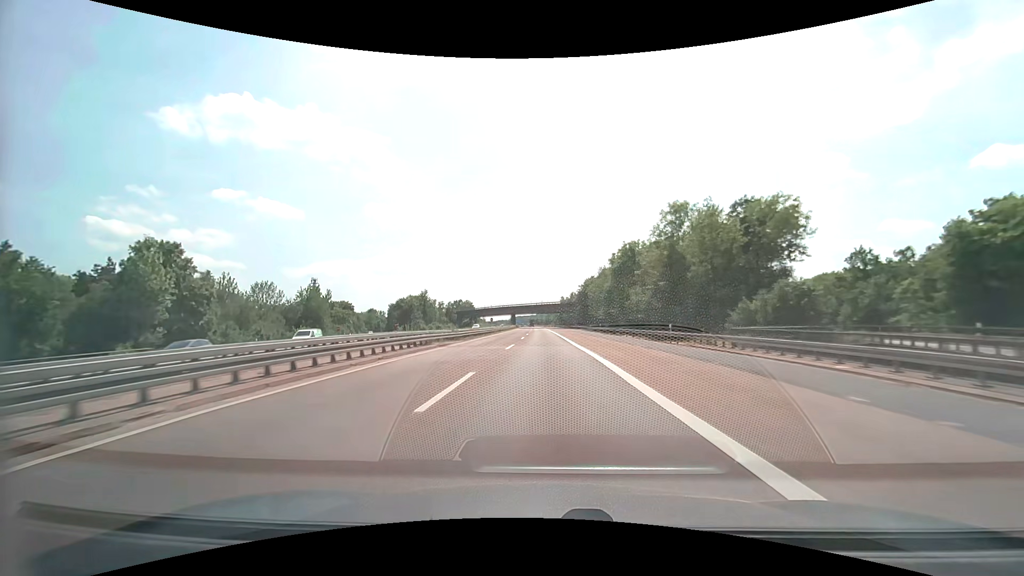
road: motorway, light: Day
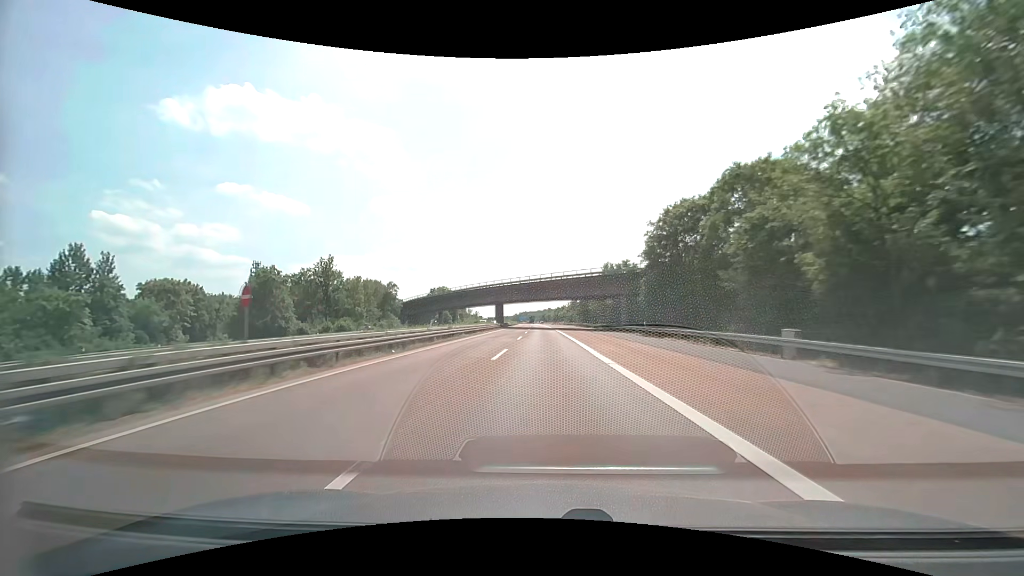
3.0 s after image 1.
(-0.7, +80.9) m; -1°
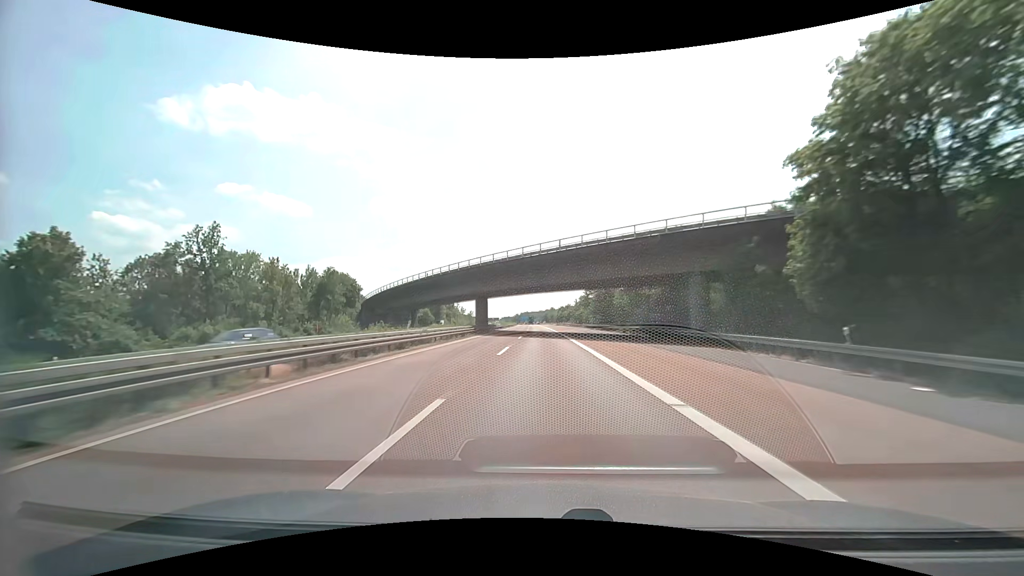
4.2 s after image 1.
(0.0, +32.3) m; 0°
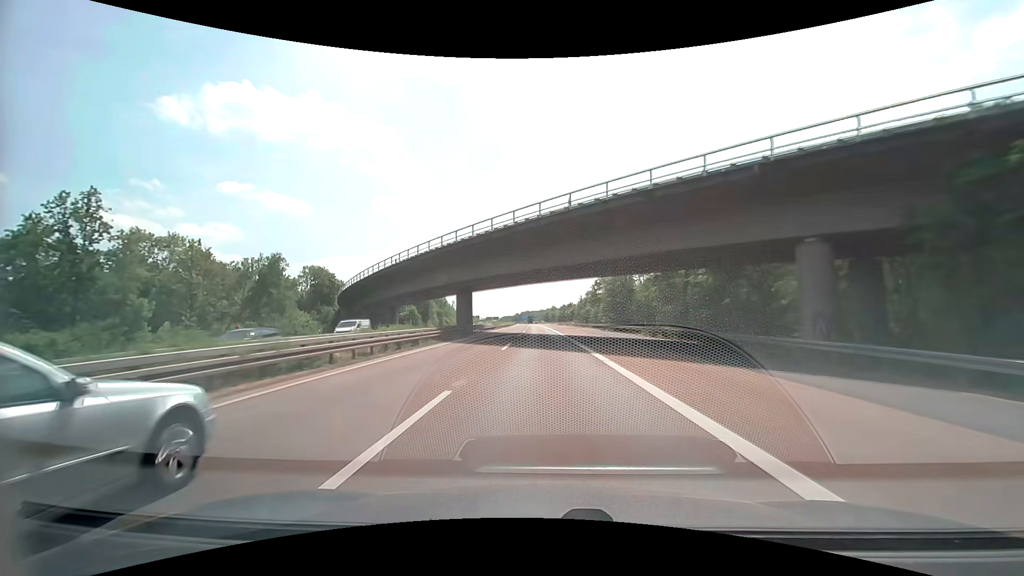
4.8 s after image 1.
(0.0, +16.1) m; 0°
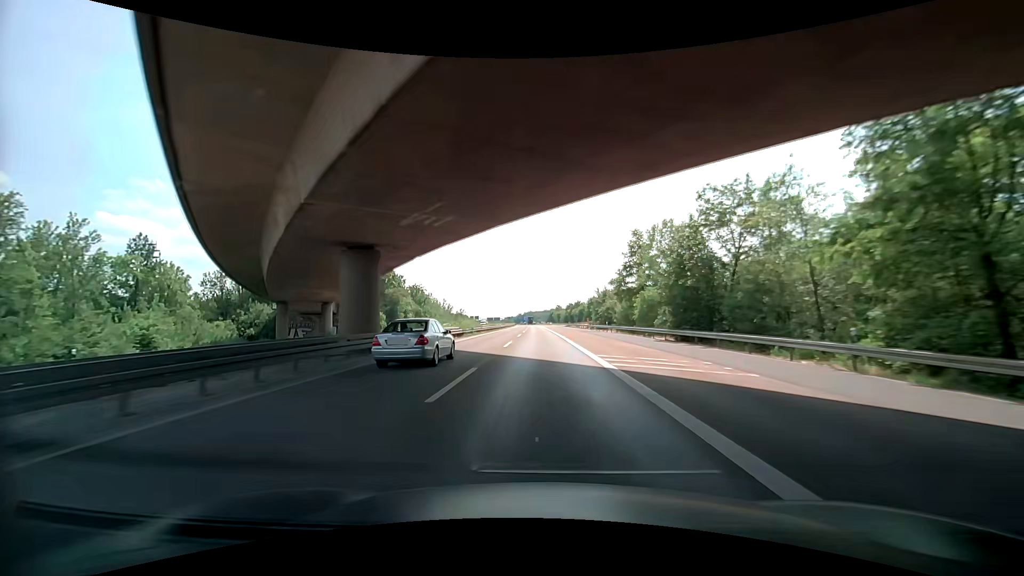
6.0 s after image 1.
(-0.2, +32.2) m; -1°
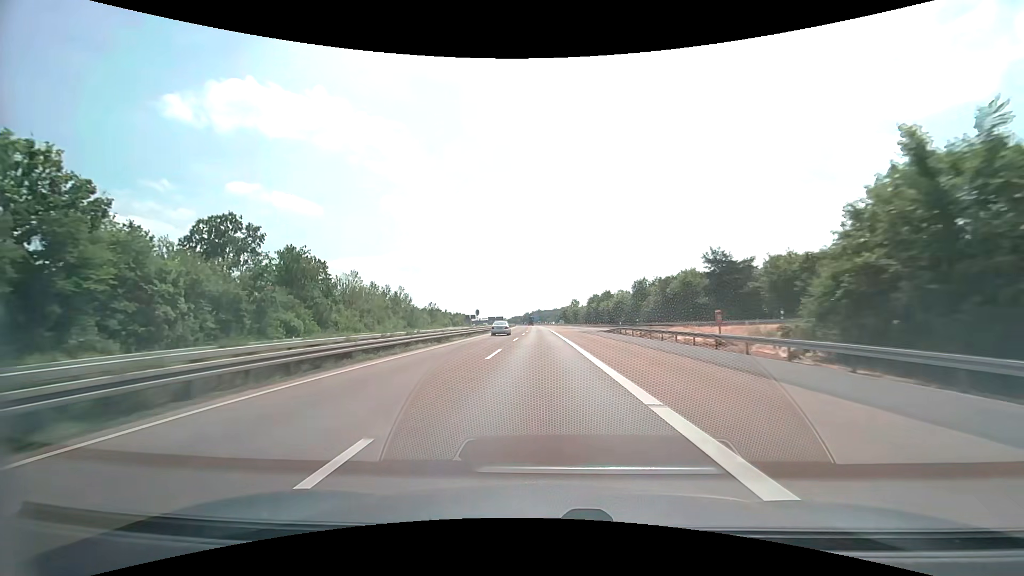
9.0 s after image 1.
(-0.3, +80.4) m; -1°
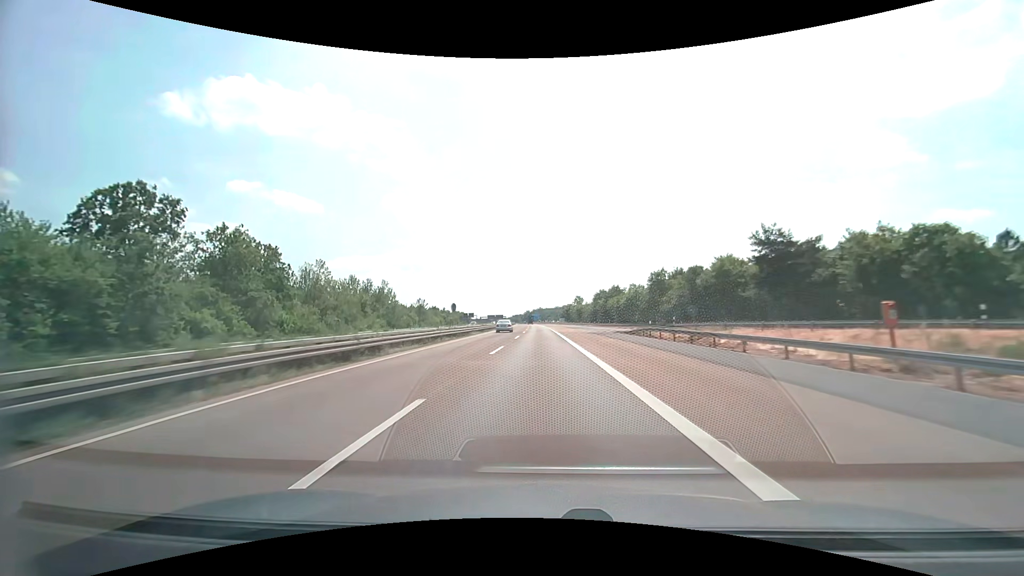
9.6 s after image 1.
(0.0, +16.1) m; 0°
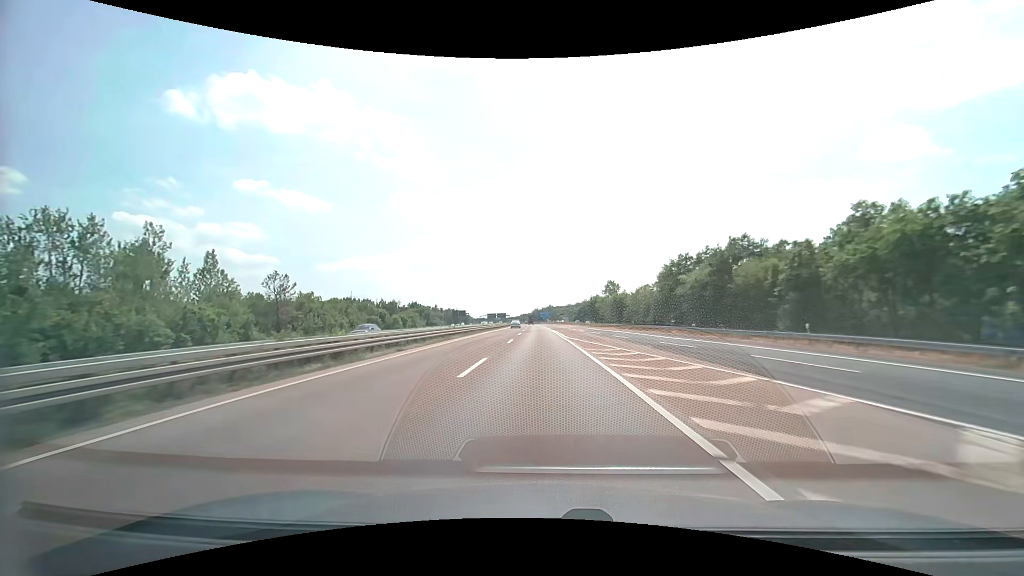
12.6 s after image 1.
(-0.7, +80.3) m; -1°
(0, +10) (0, +20) (0, +30) (0, +40) (0, +50) (-1, +60) (-1, +70) (-1, +80) (-1, +90) (-2, +100) m
